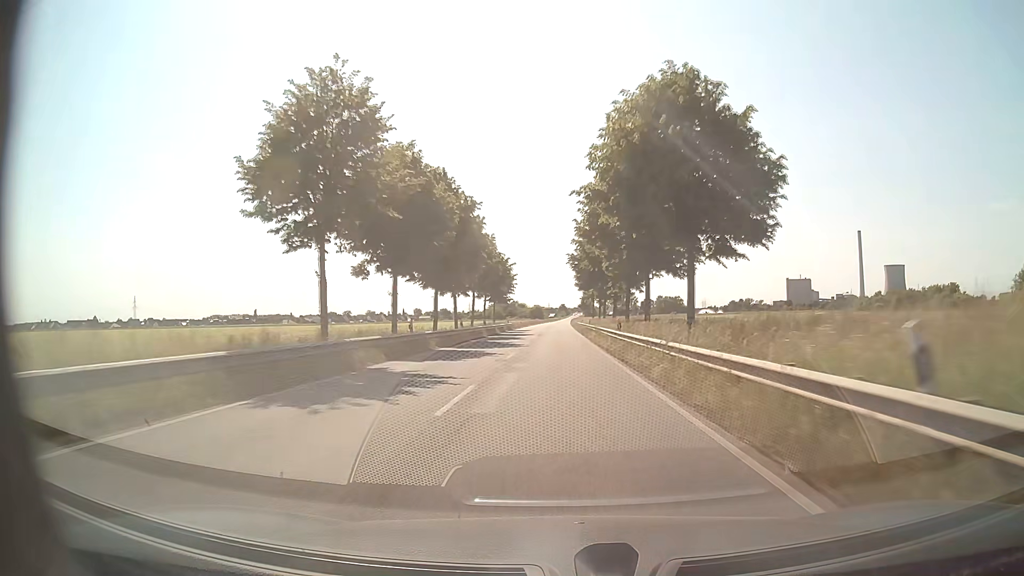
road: secondary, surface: asphalt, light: Day
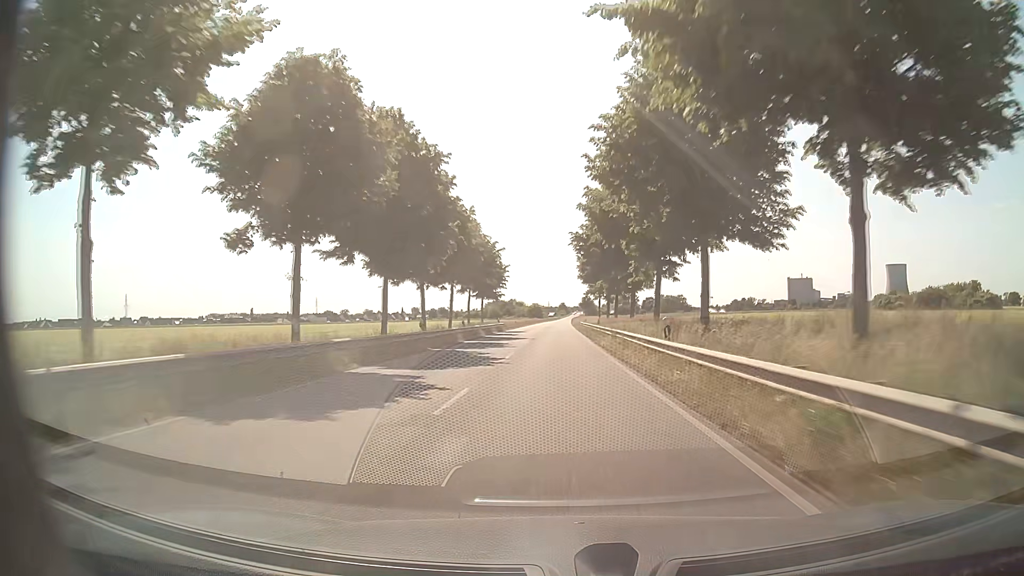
(0.0, +12.5) m; 0°
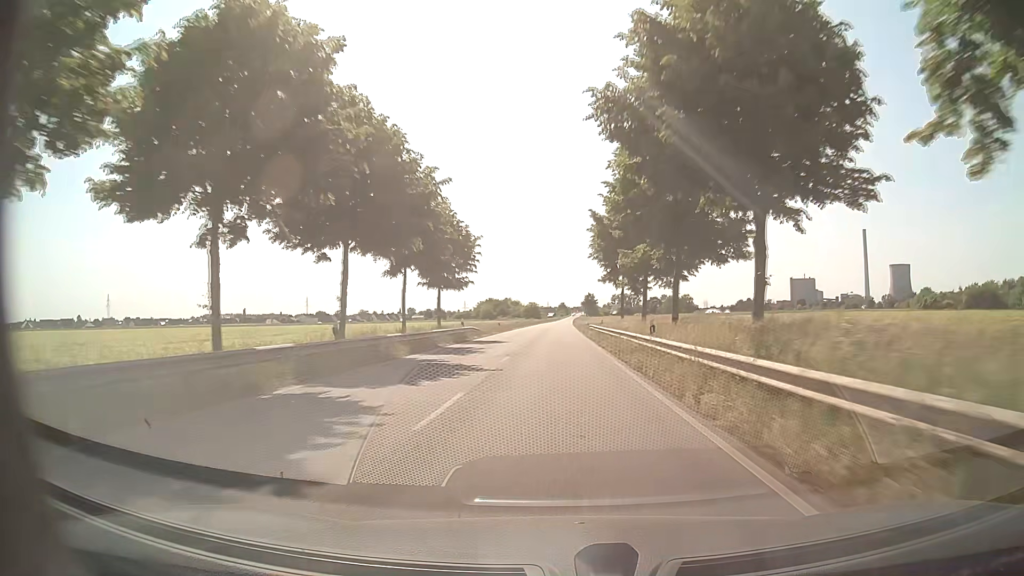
(0.0, +25.1) m; 0°
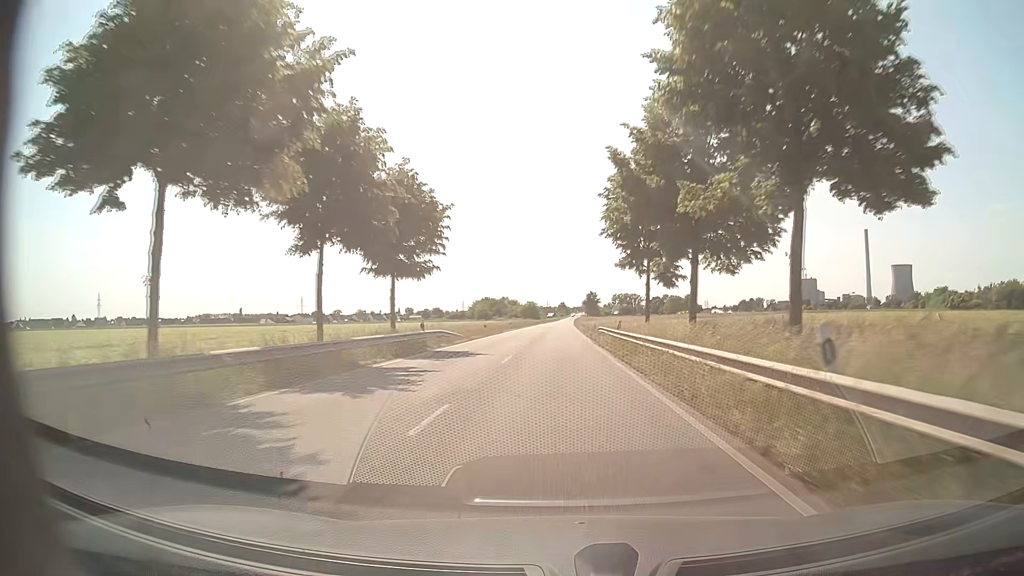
(+0.1, +12.5) m; 0°
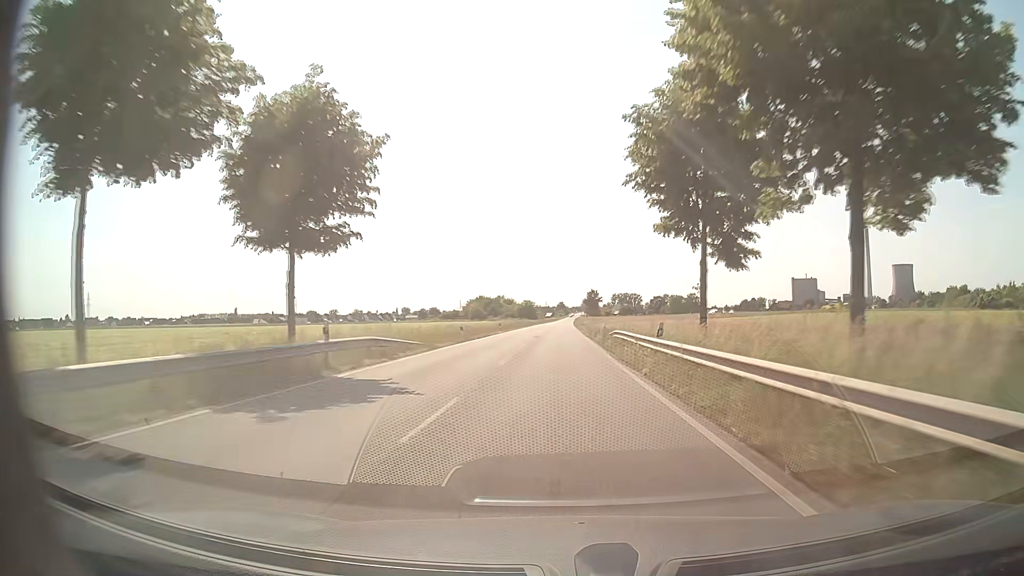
(0.0, +12.5) m; 0°
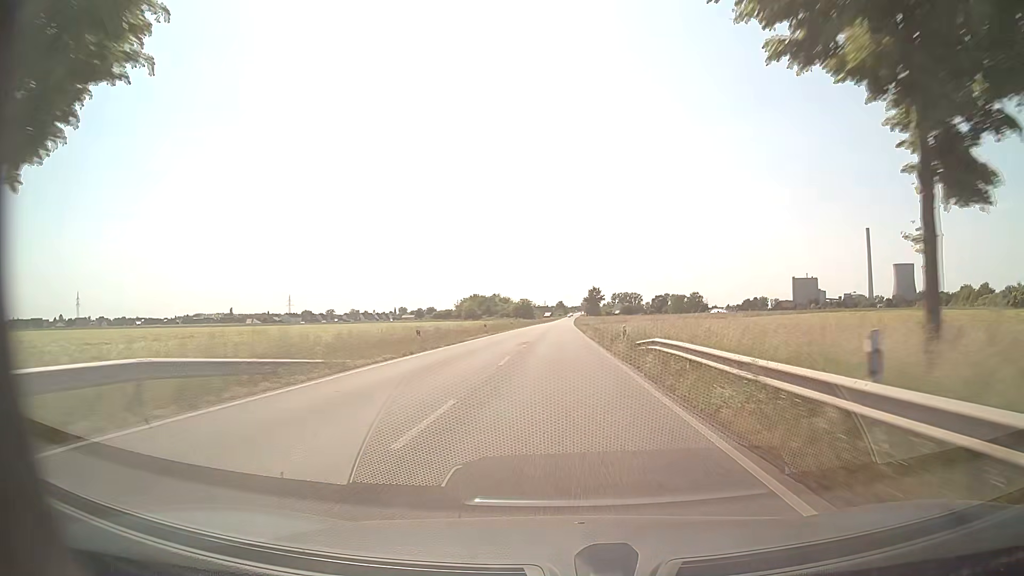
(0.0, +12.5) m; 0°
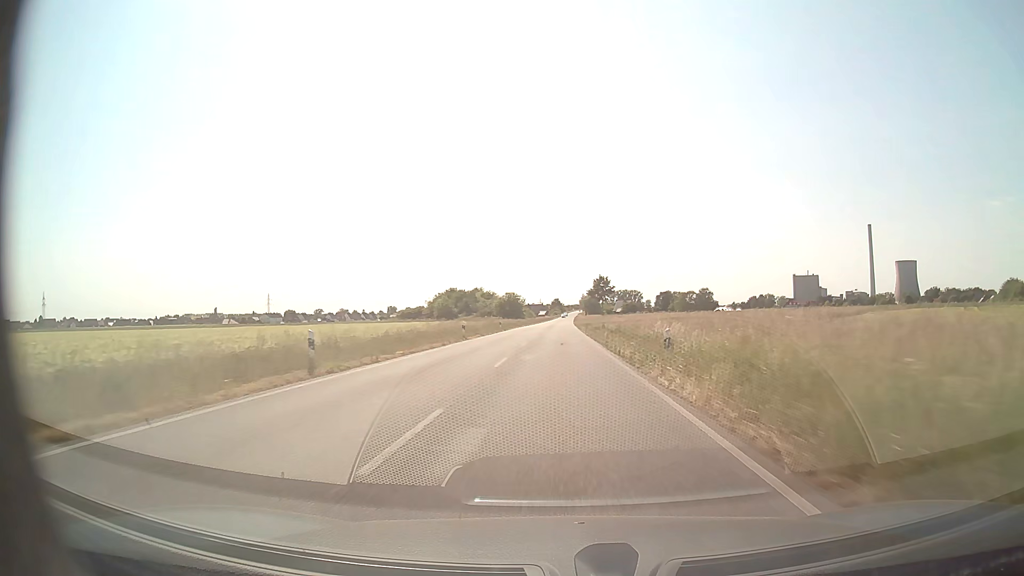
(+0.3, +37.6) m; +1°
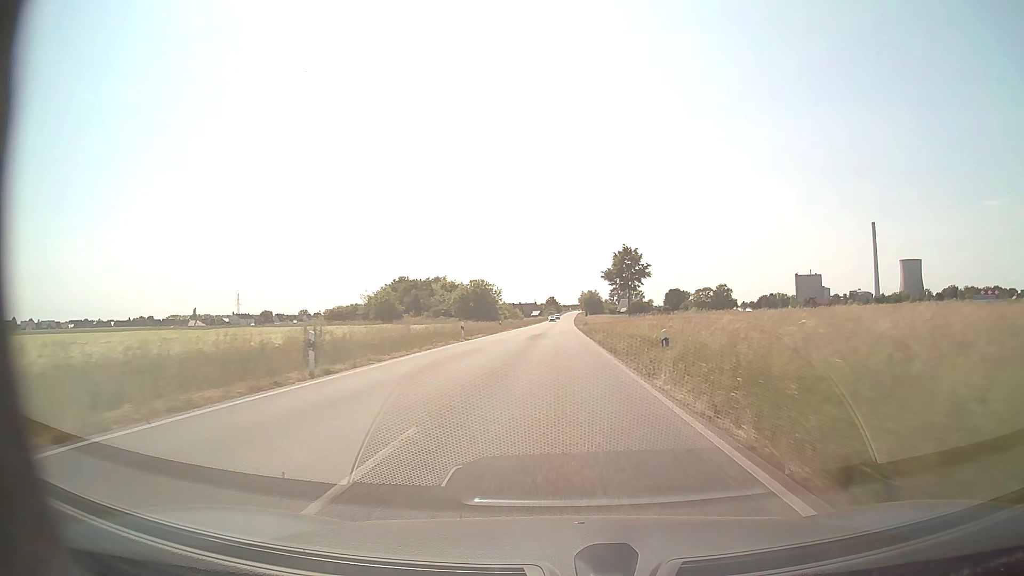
(+0.2, +50.2) m; 0°
(0, +10) (0, +20) (0, +30) (0, +40) (0, +50) (0, +60) (0, +70) (0, +80) (0, +90) (+1, +100) m
